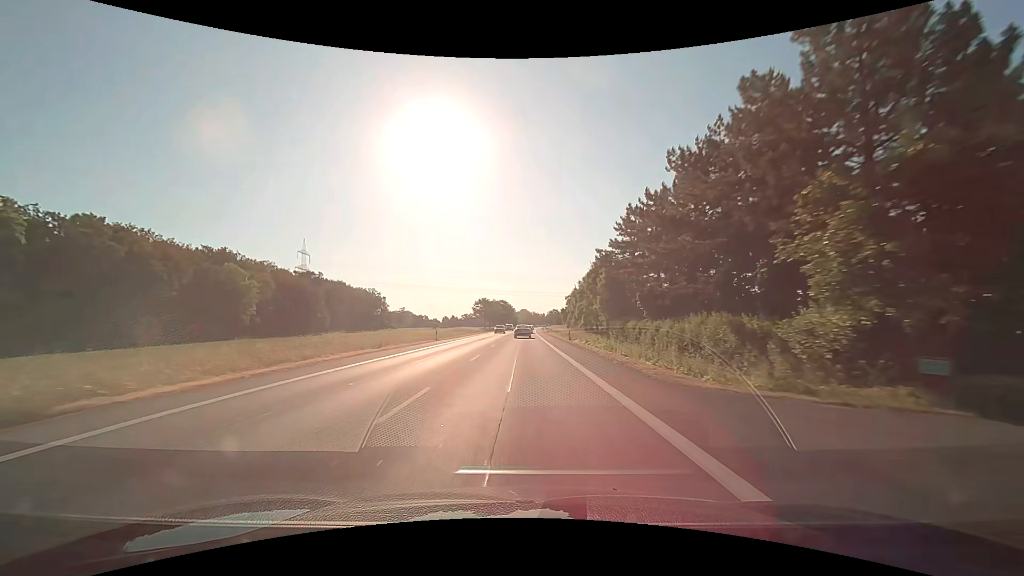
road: primary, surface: asphalt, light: Day
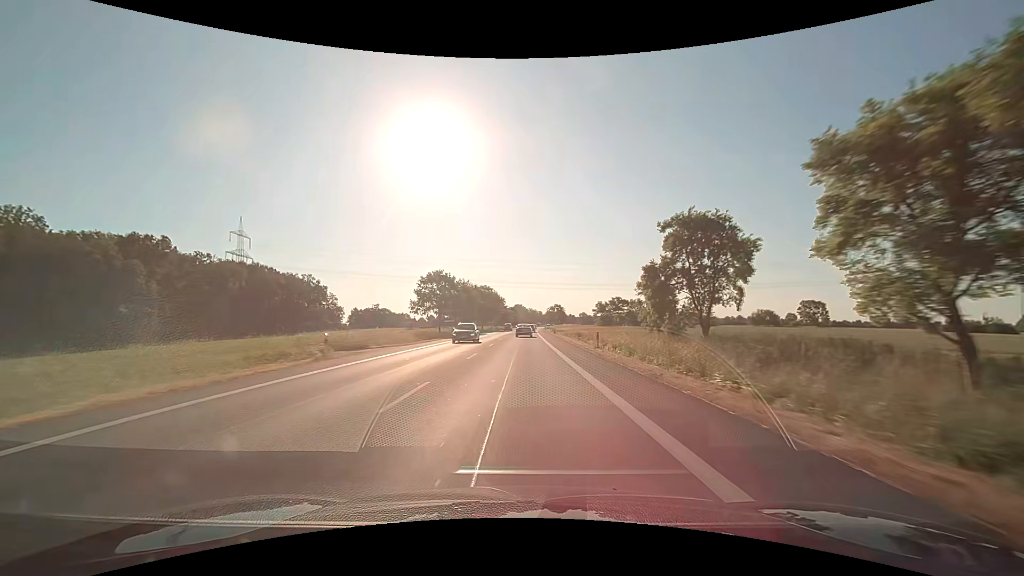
(+0.7, +71.2) m; +1°
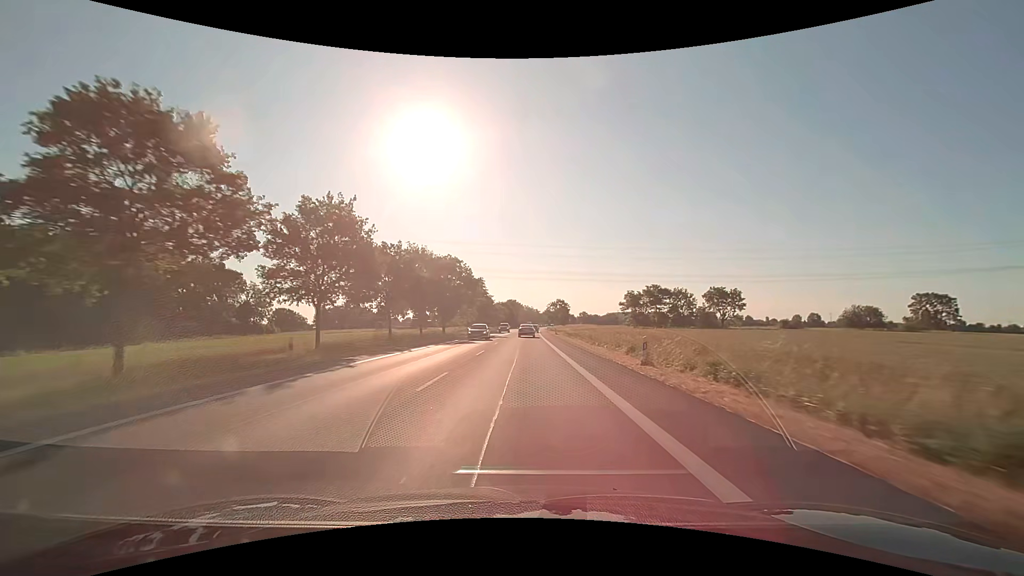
(+0.2, +57.6) m; 0°
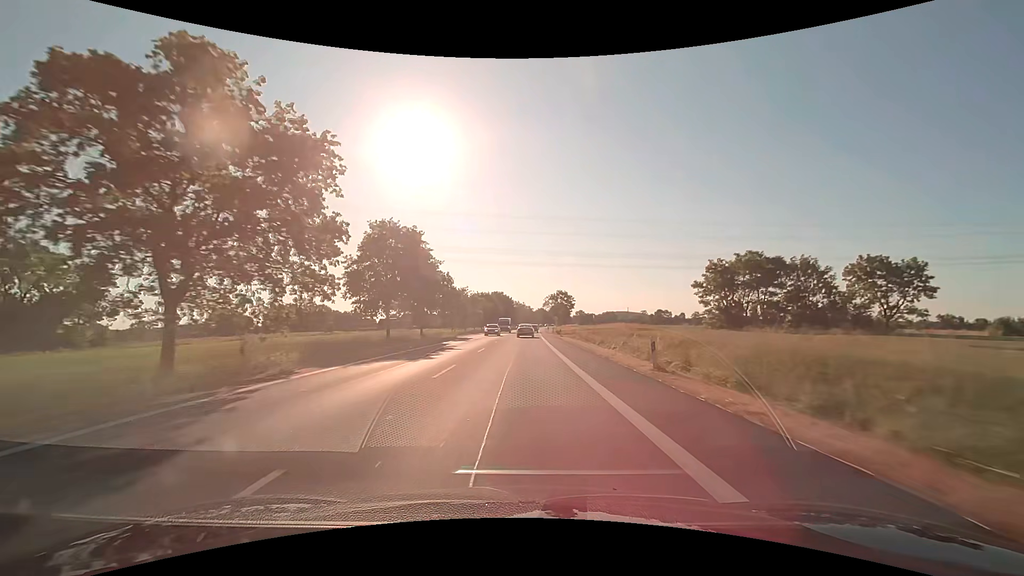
(+0.5, +57.4) m; +1°
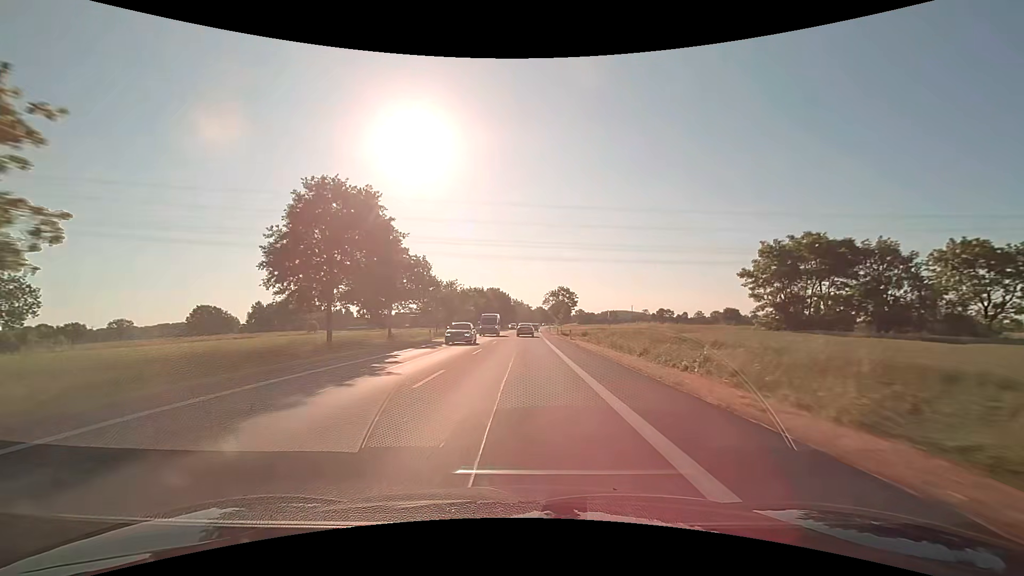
(0.0, +14.2) m; 0°
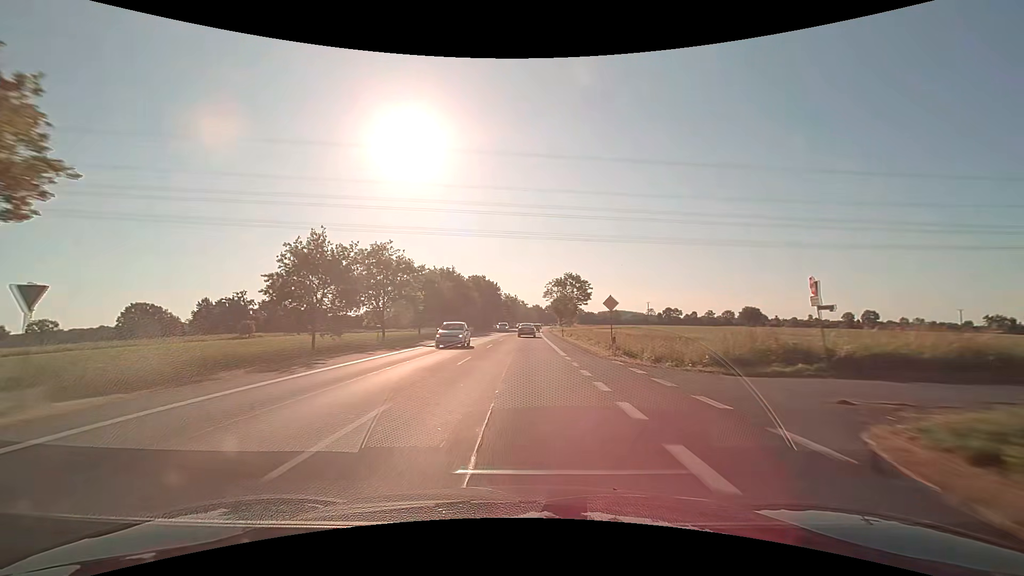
(+0.2, +42.1) m; +1°
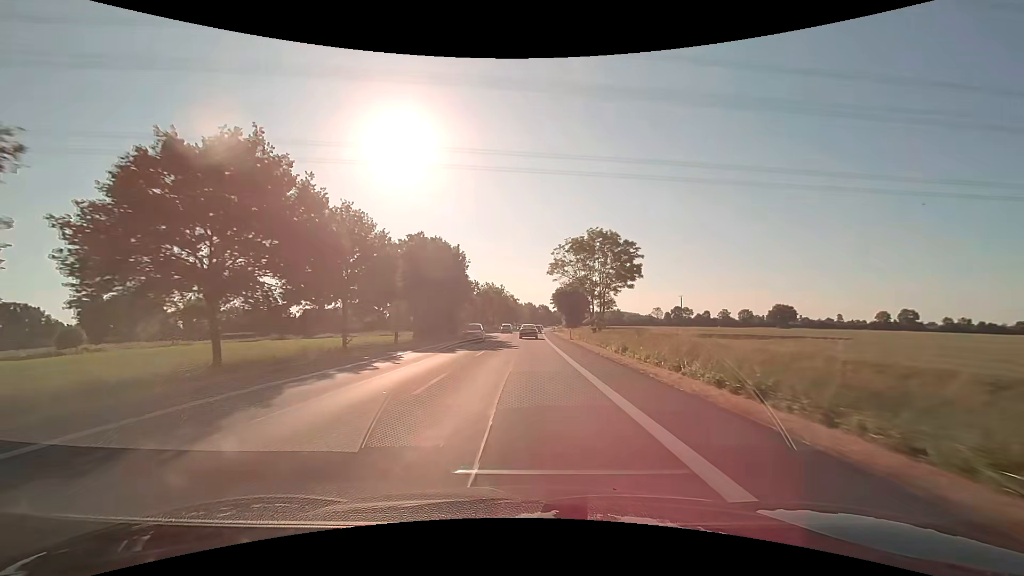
(+0.3, +54.6) m; +1°
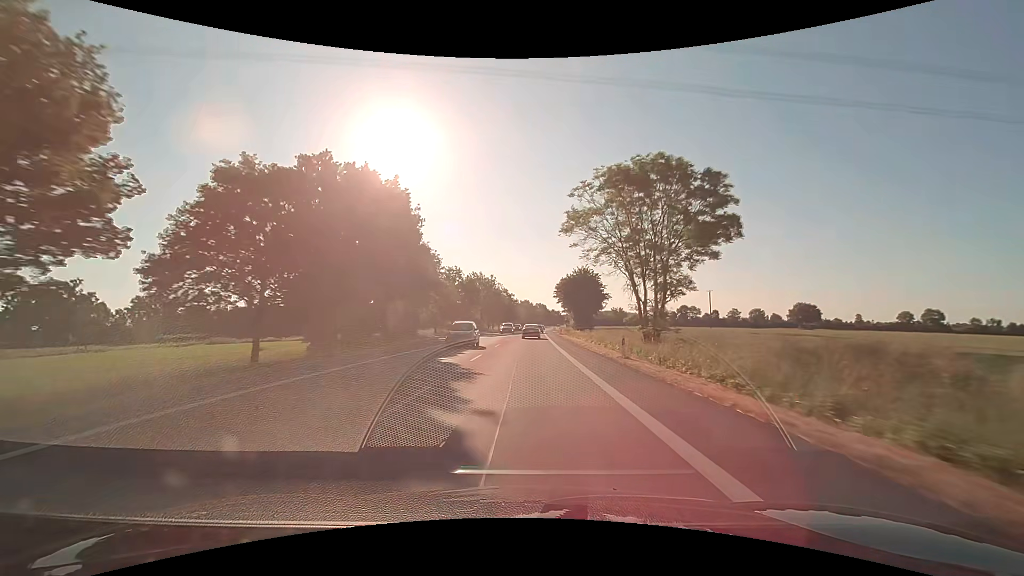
(+0.1, +26.8) m; +1°
(0, +10) (0, +20) (0, +30) (0, +40) (0, +50) (+1, +60) (+1, +70) (+1, +80) (+2, +90) (+2, +100) m
